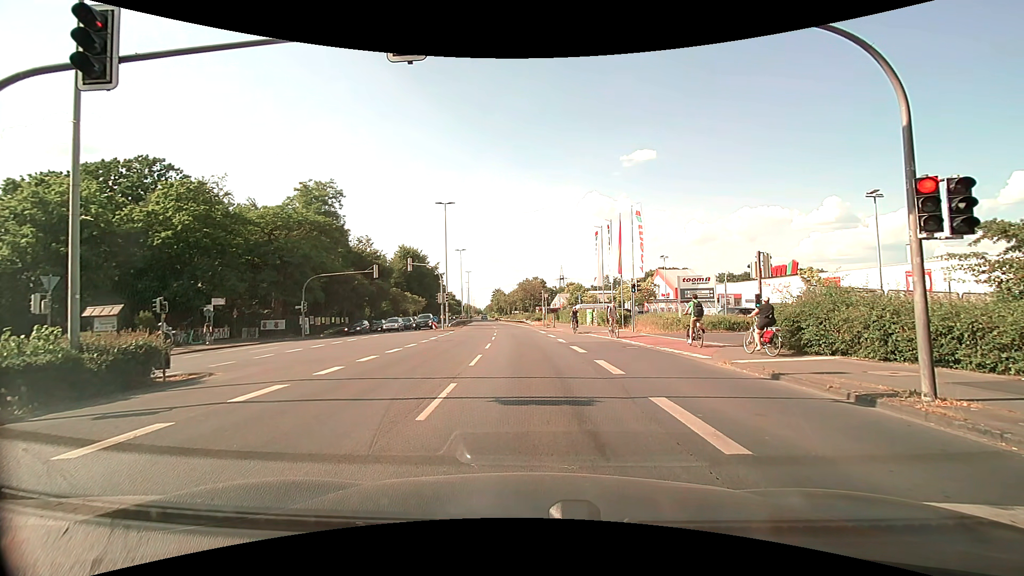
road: primary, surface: asphalt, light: Day
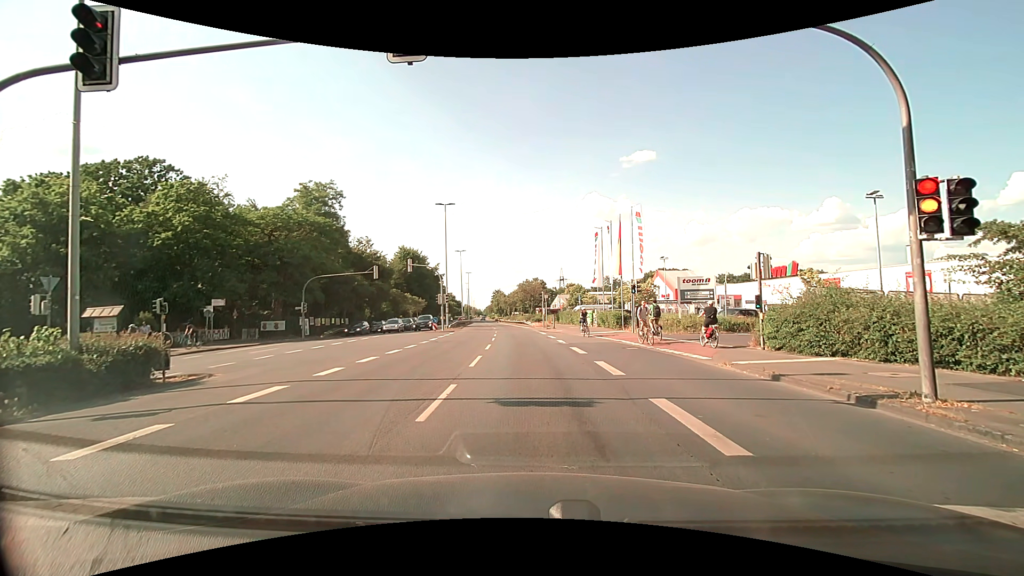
(0.0, 0.0) m; 0°
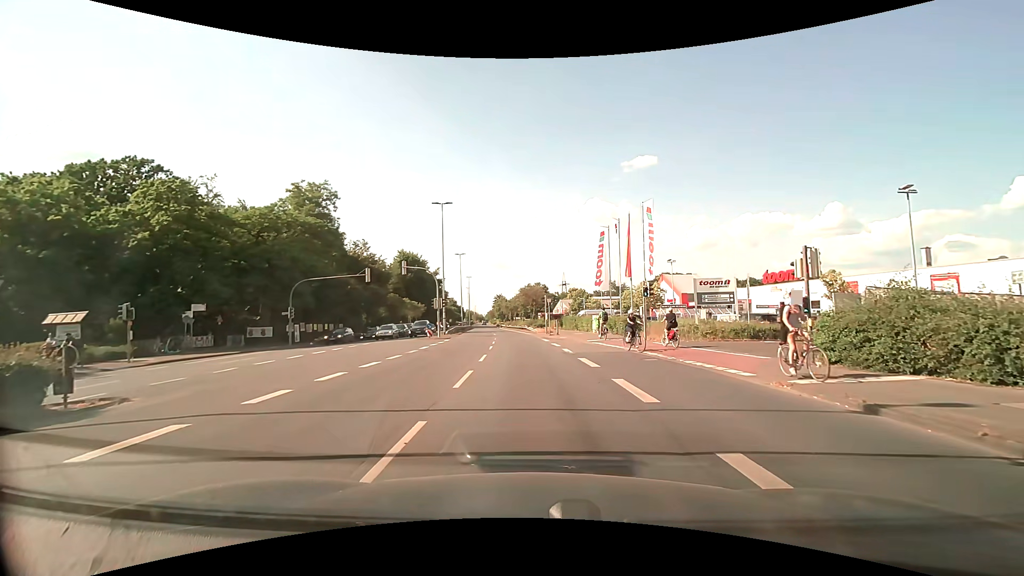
(0.0, +3.0) m; -1°
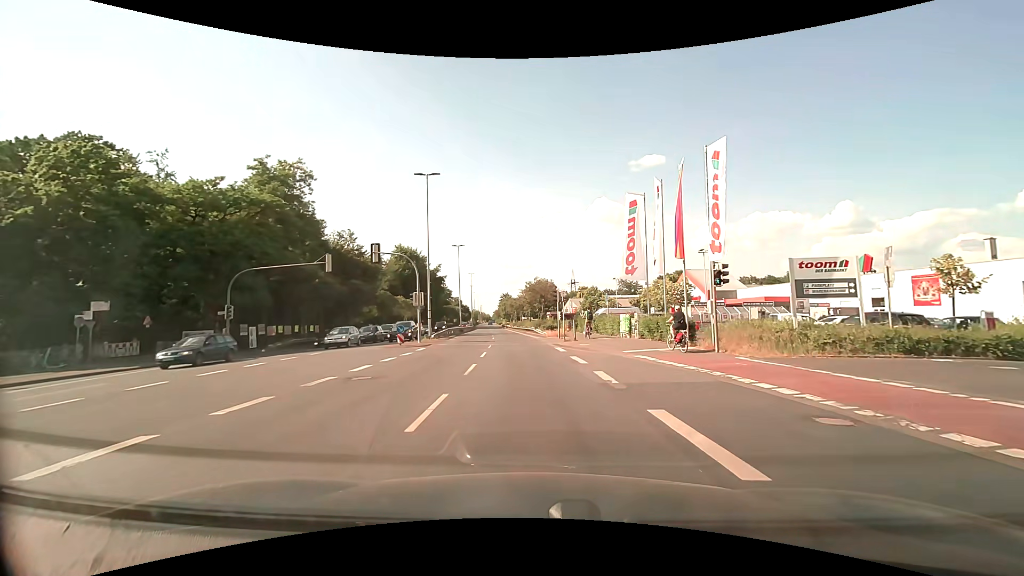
(+0.1, +10.1) m; 0°
(0, +10) (0, +20) (-1, +30) (-2, +40) (-2, +50) (-3, +60) (-4, +70) (-5, +80) (-6, +90) (-7, +100) m
